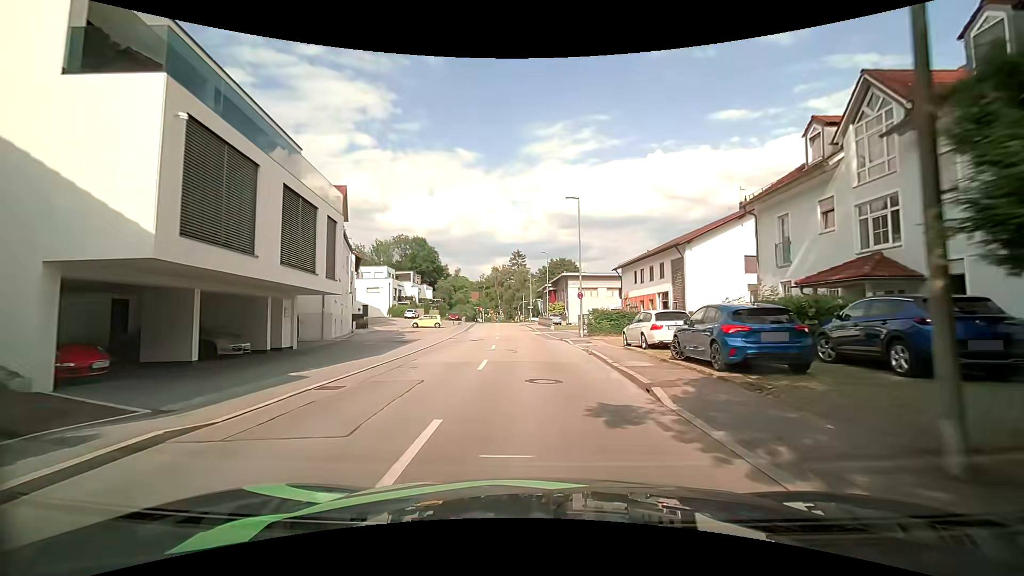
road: tertiary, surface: asphalt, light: Day
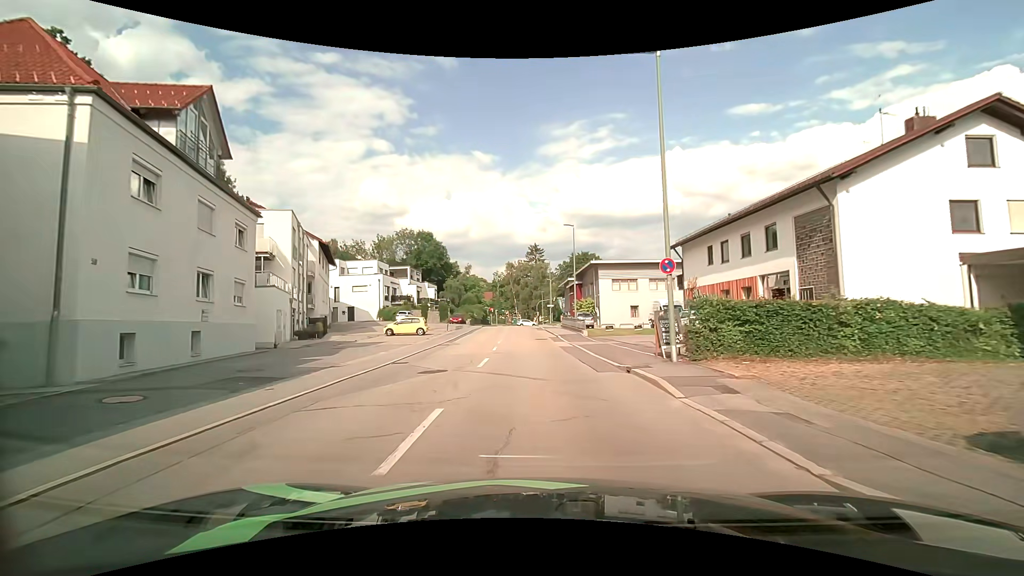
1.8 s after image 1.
(-0.2, +16.5) m; -2°
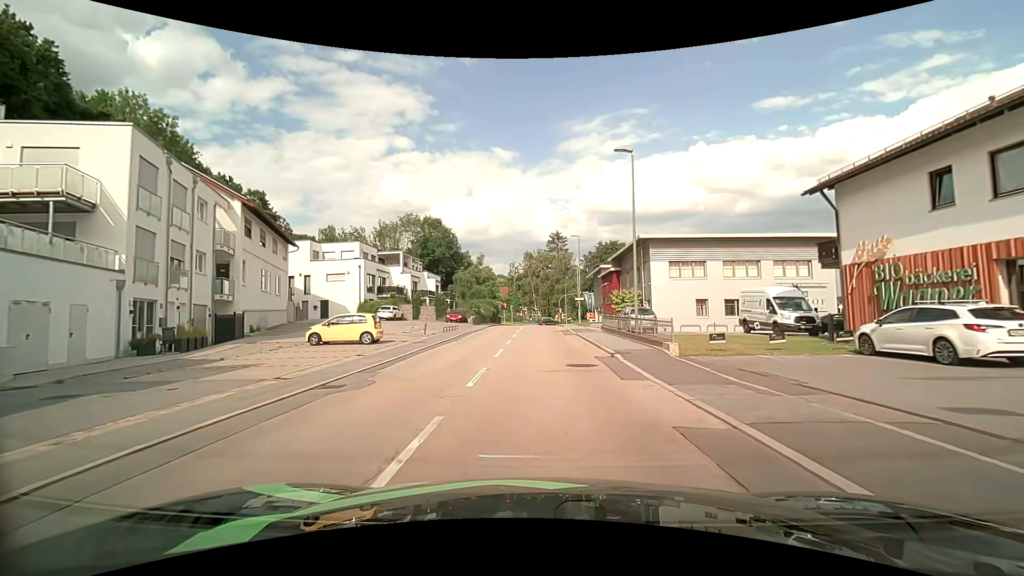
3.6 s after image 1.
(-0.3, +16.7) m; -3°
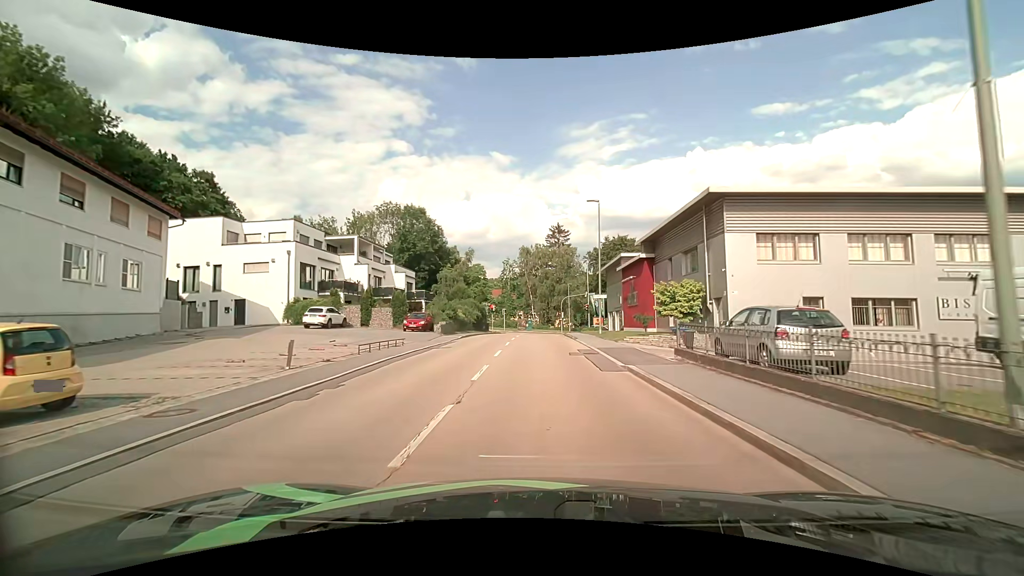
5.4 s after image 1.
(+0.1, +16.5) m; +1°
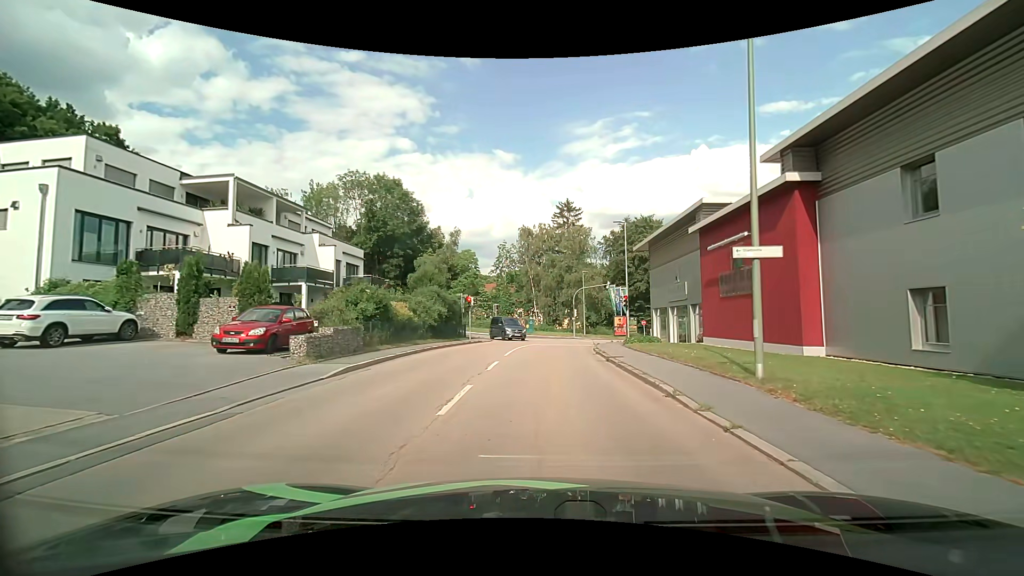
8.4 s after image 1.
(-0.2, +21.4) m; -1°
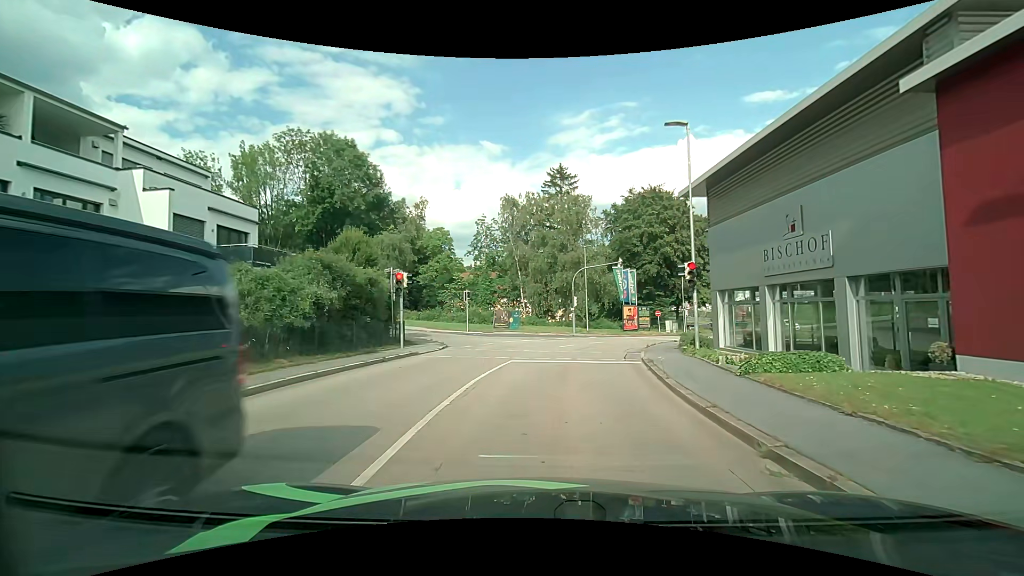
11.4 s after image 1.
(+0.3, +15.9) m; +1°
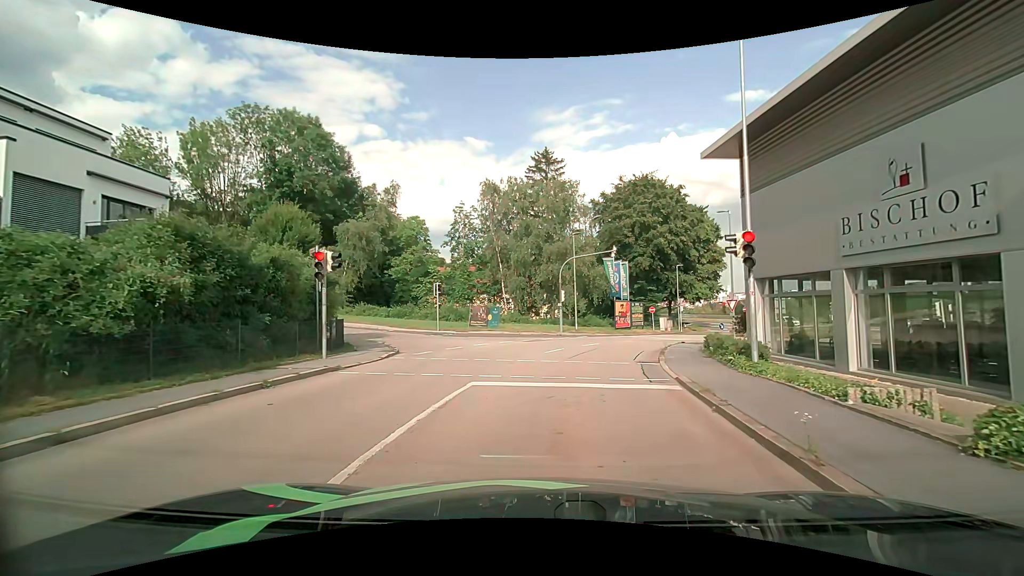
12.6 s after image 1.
(+0.2, +5.8) m; +3°
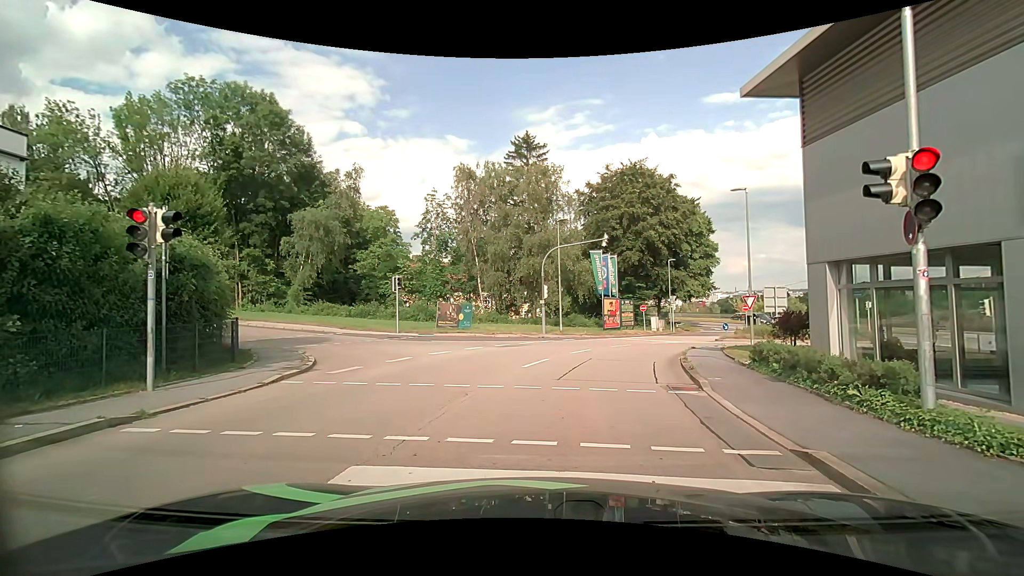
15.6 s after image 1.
(+0.1, +5.3) m; +2°
(0, +10) (+2, +20) (+6, +29) (+14, +35) (+24, +35) (+31, +29) (+34, +19) (+35, +9) (+36, -1) (+38, -11) m
